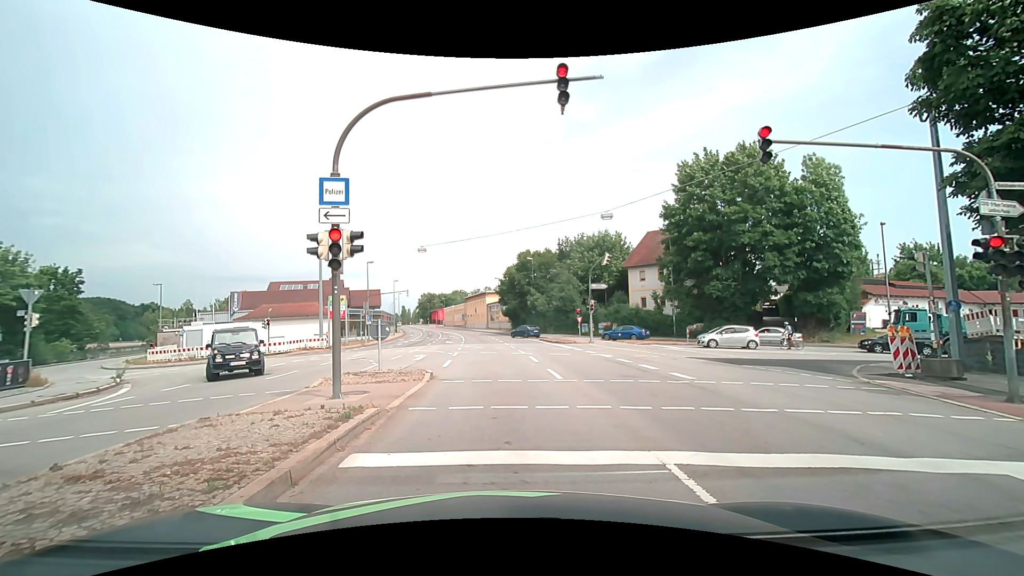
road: primary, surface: asphalt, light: Day
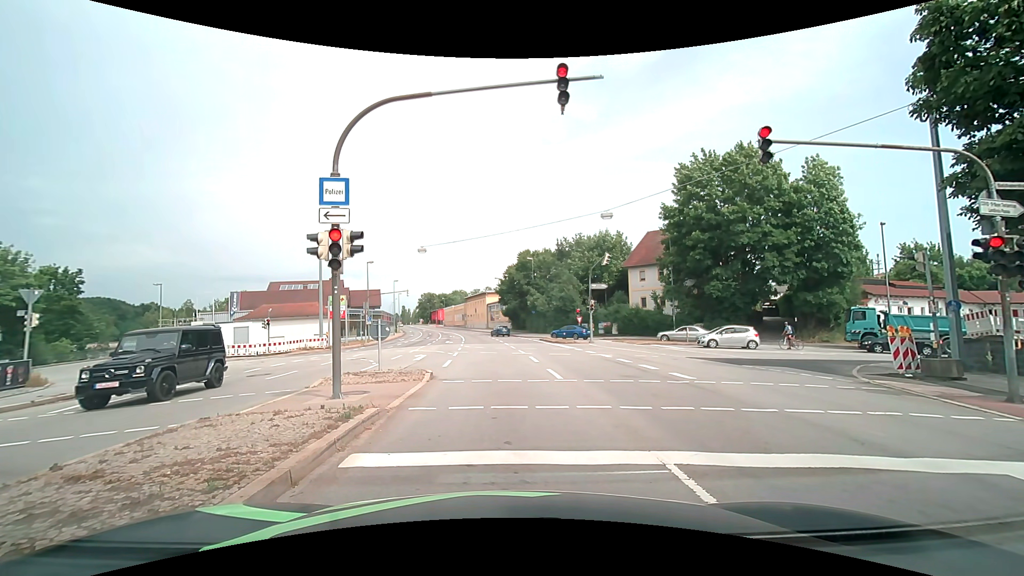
(0.0, 0.0) m; 0°
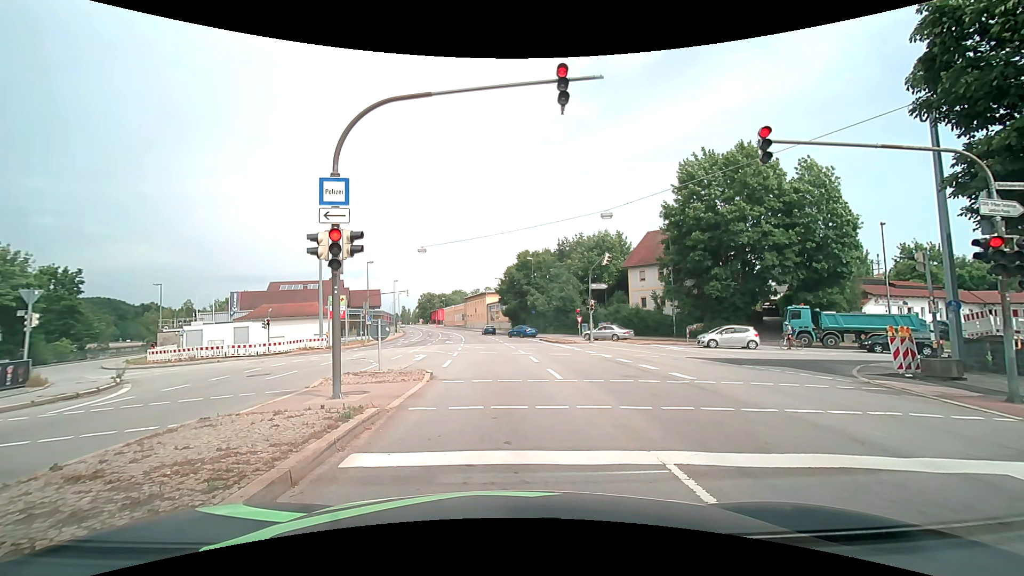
(0.0, 0.0) m; 0°
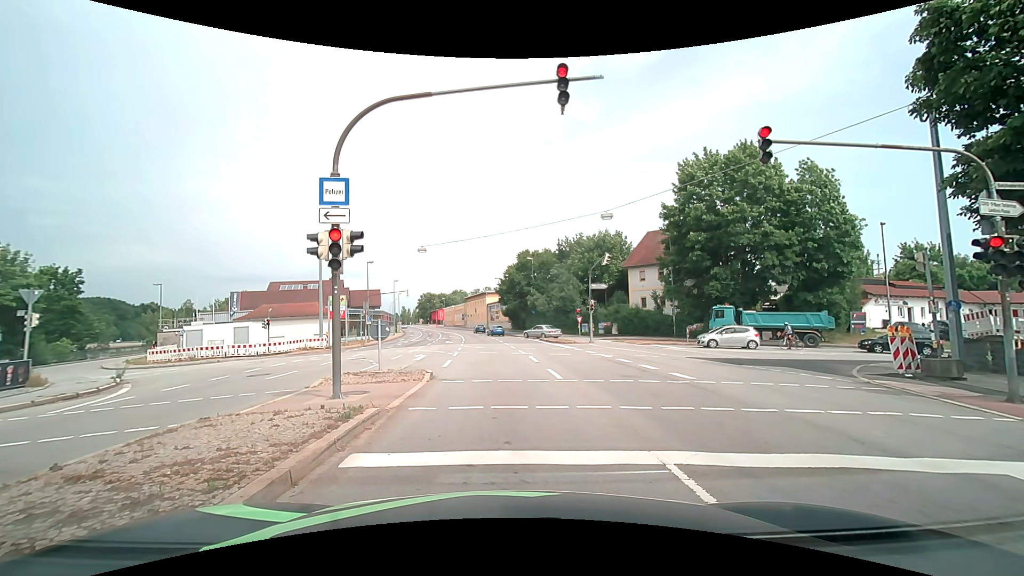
(0.0, 0.0) m; 0°
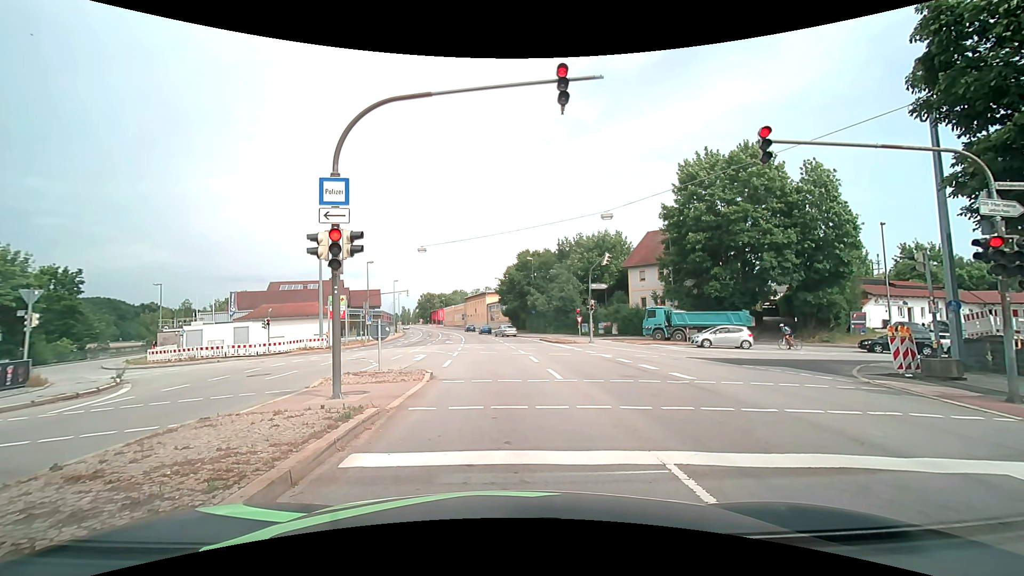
(0.0, 0.0) m; 0°
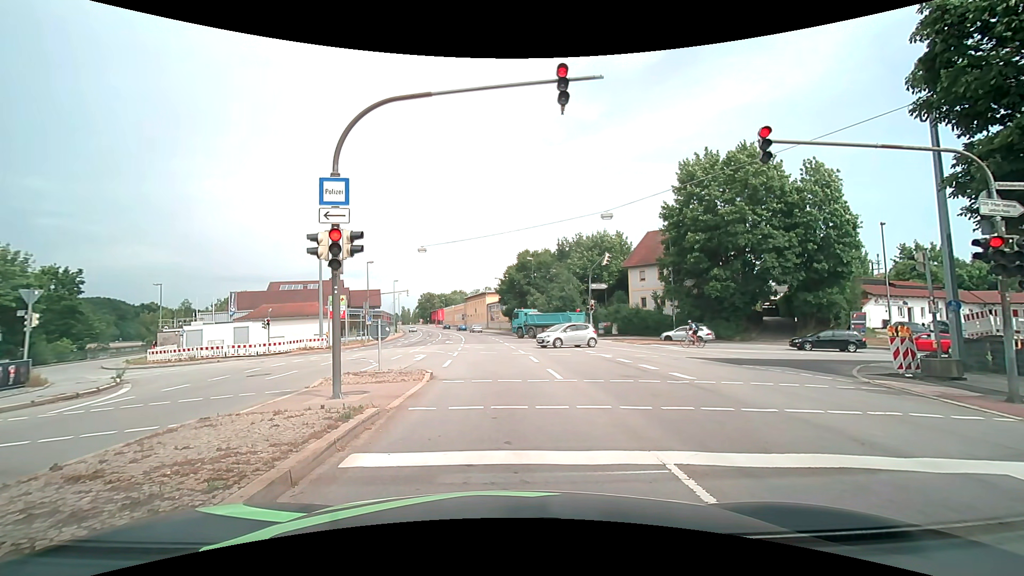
(0.0, 0.0) m; 0°
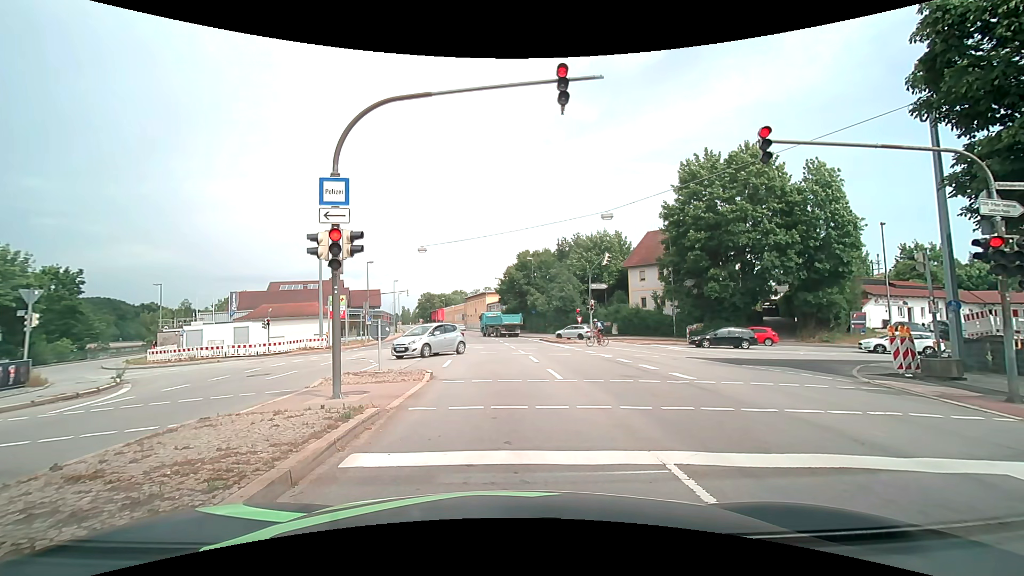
(0.0, 0.0) m; 0°
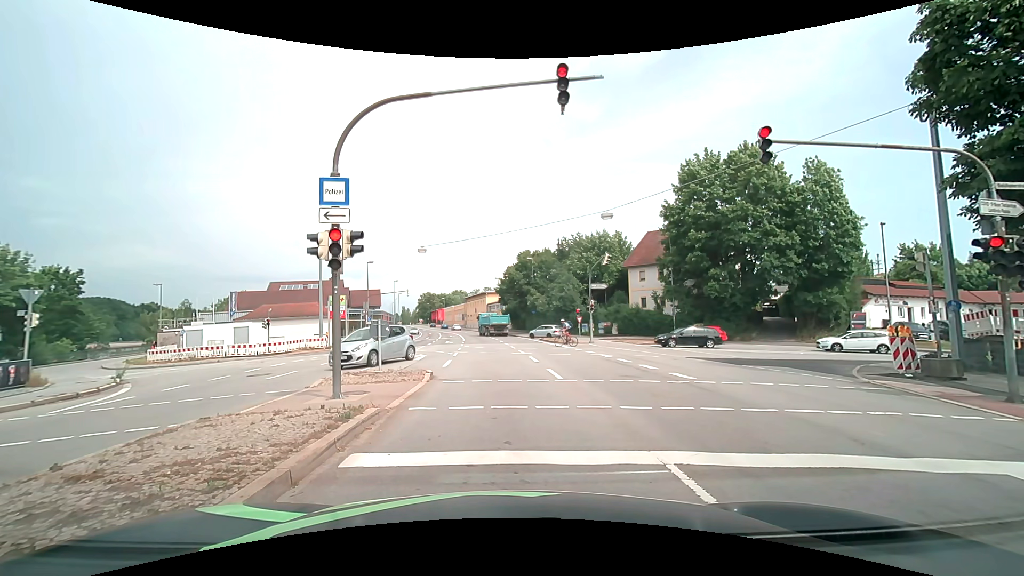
(0.0, 0.0) m; 0°
